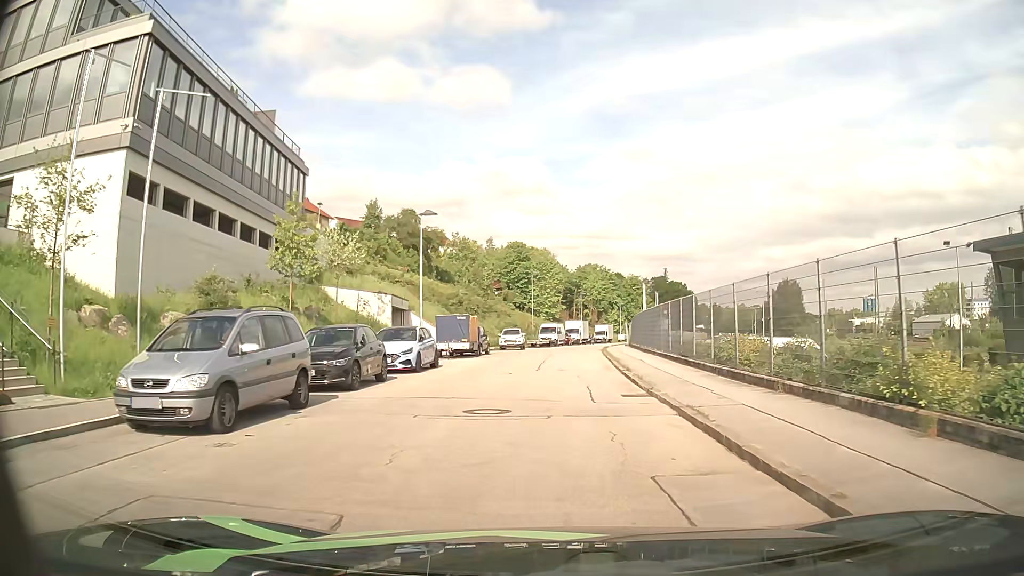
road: residential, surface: asphalt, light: Day
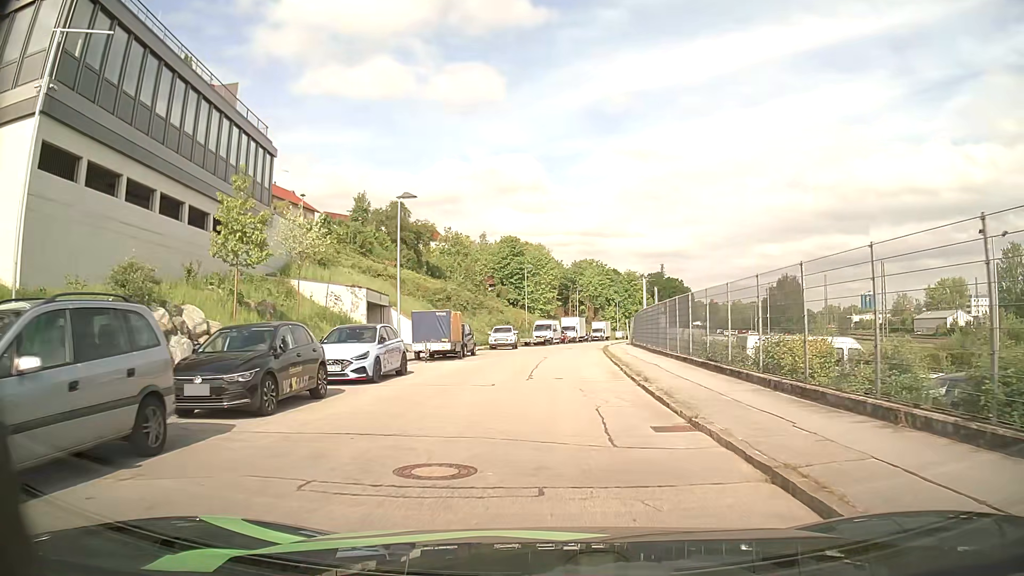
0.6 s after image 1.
(0.0, +4.5) m; +1°
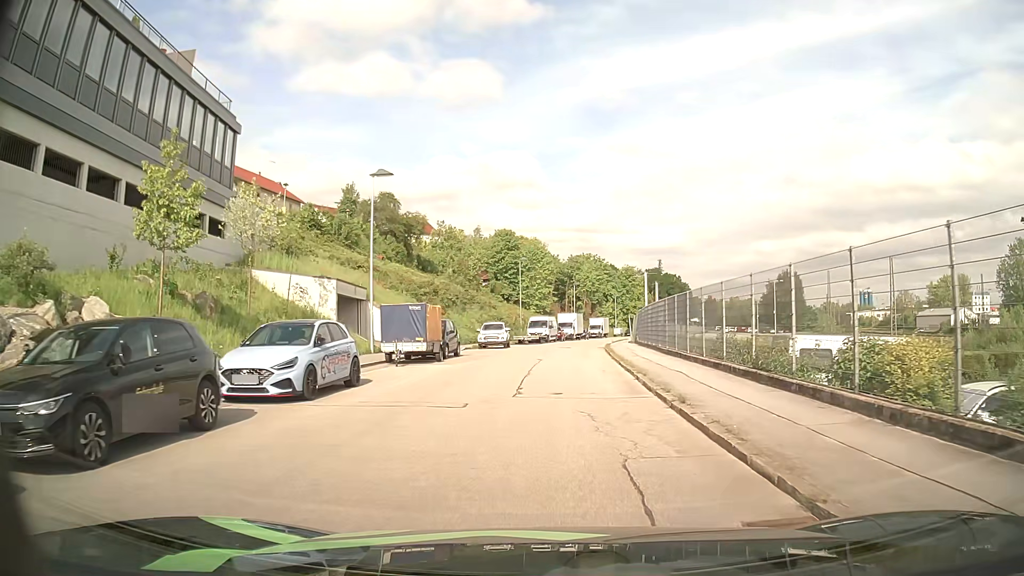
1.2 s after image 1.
(0.0, +4.5) m; 0°
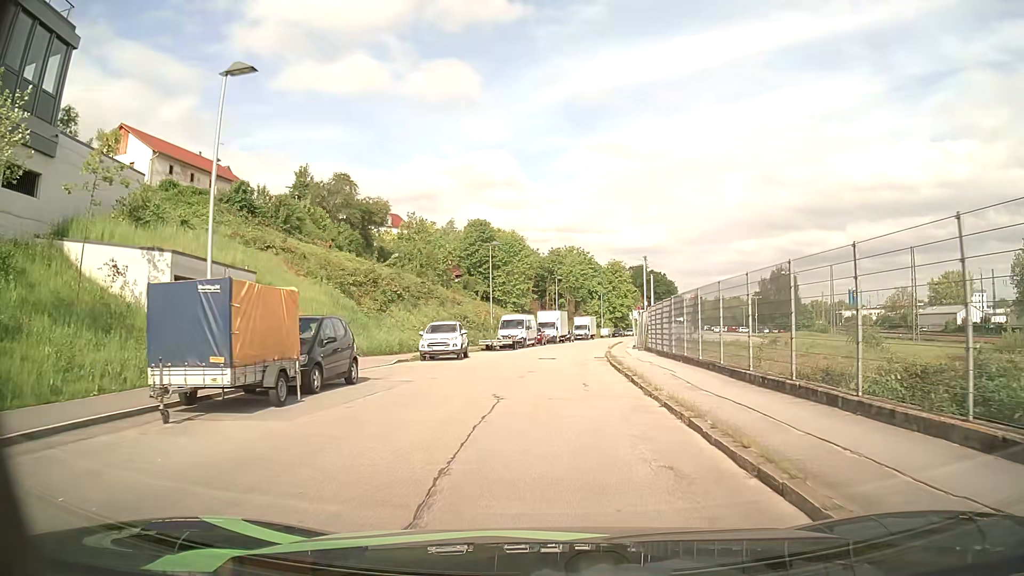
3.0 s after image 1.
(+0.2, +13.2) m; +2°
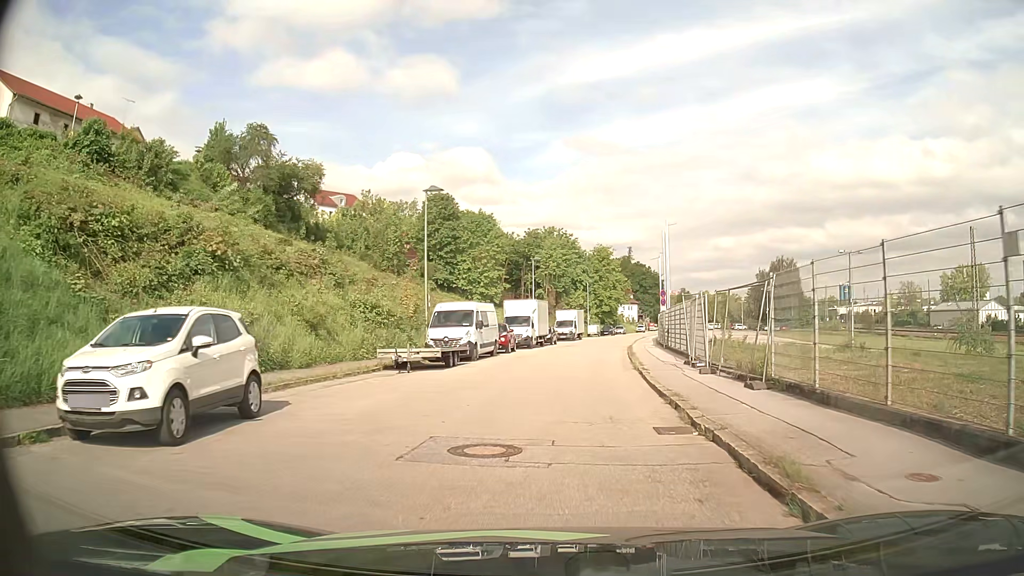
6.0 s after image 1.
(+0.4, +21.1) m; +2°
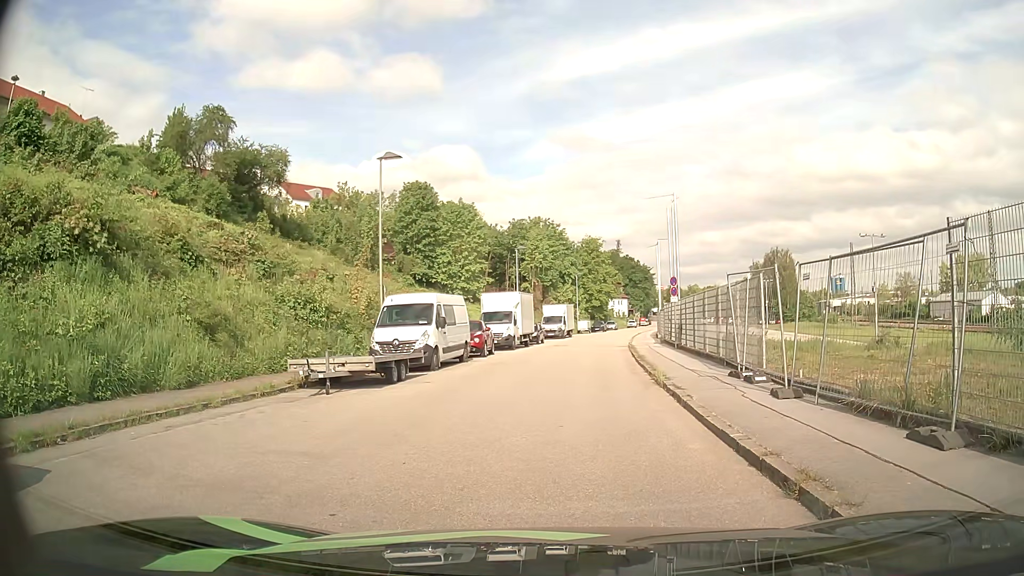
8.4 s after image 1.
(0.0, +5.6) m; -1°
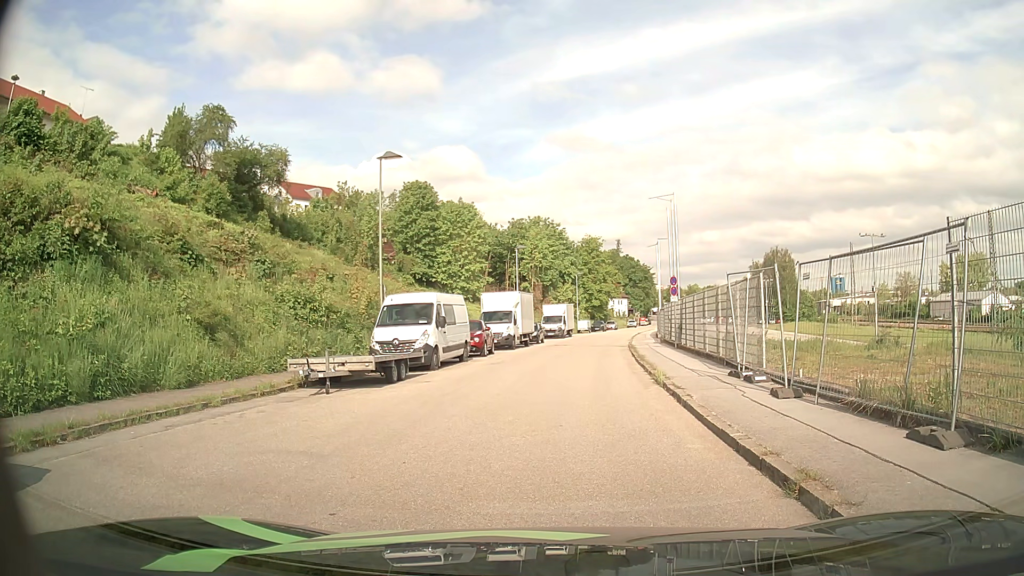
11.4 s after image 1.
(0.0, 0.0) m; 0°
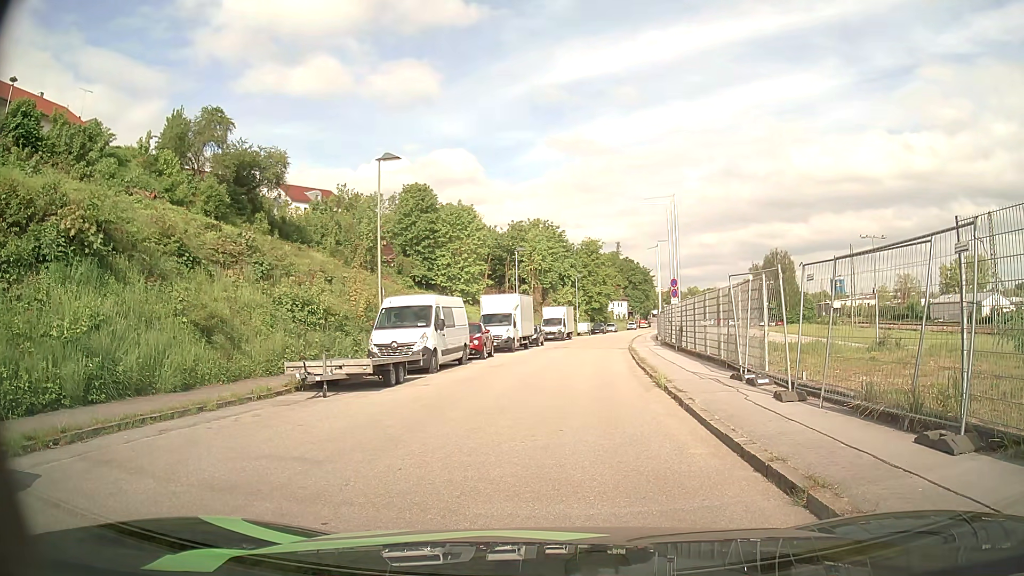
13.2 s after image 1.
(0.0, +0.2) m; 0°
(0, +10) (+1, +20) (+2, +30) (+4, +40) (+5, +50) (+7, +60) (+9, +69) (+11, +79) (+14, +89) (+16, +99) m
